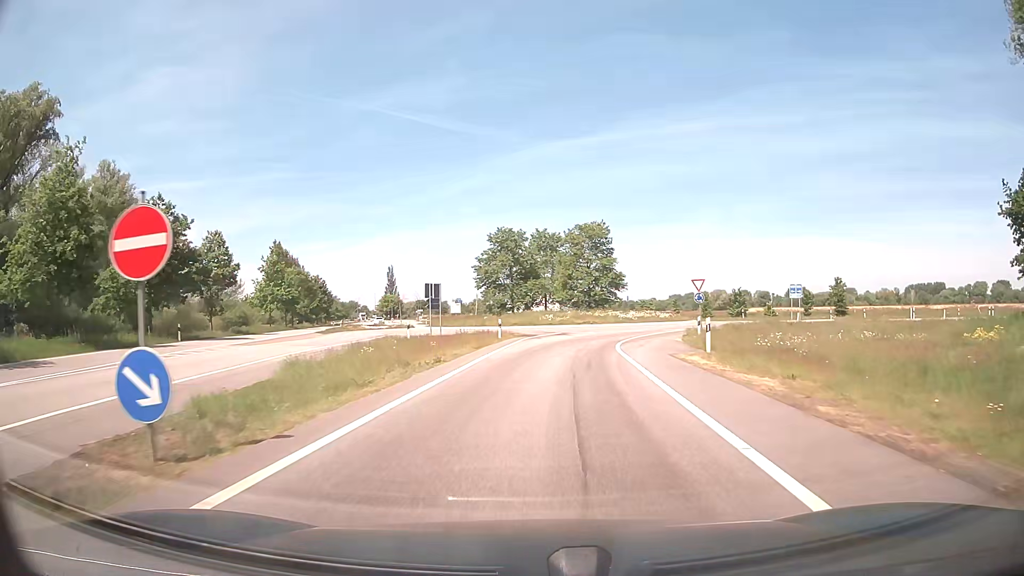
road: motorway_link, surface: asphalt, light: Day
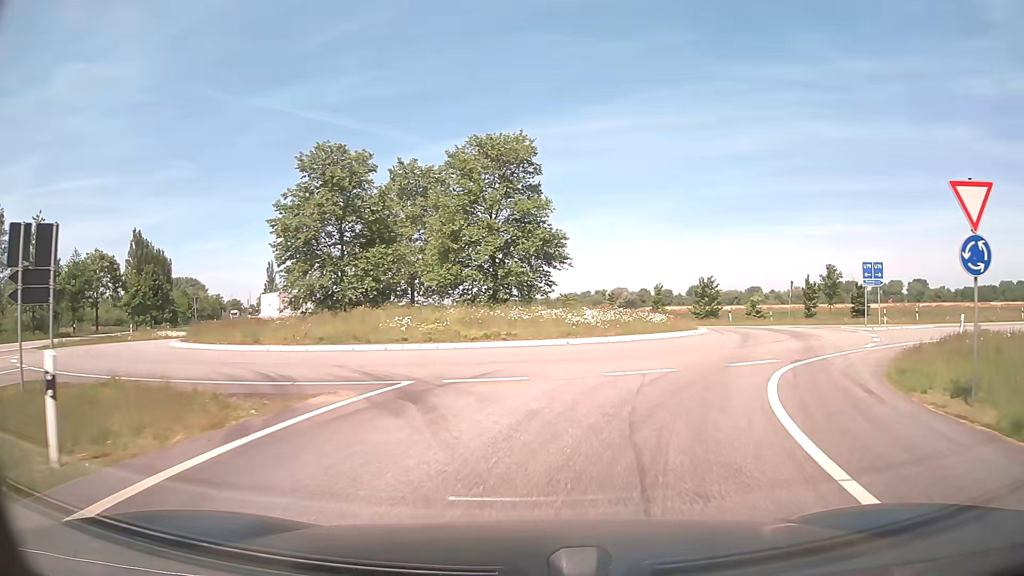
(+1.8, +30.4) m; +9°
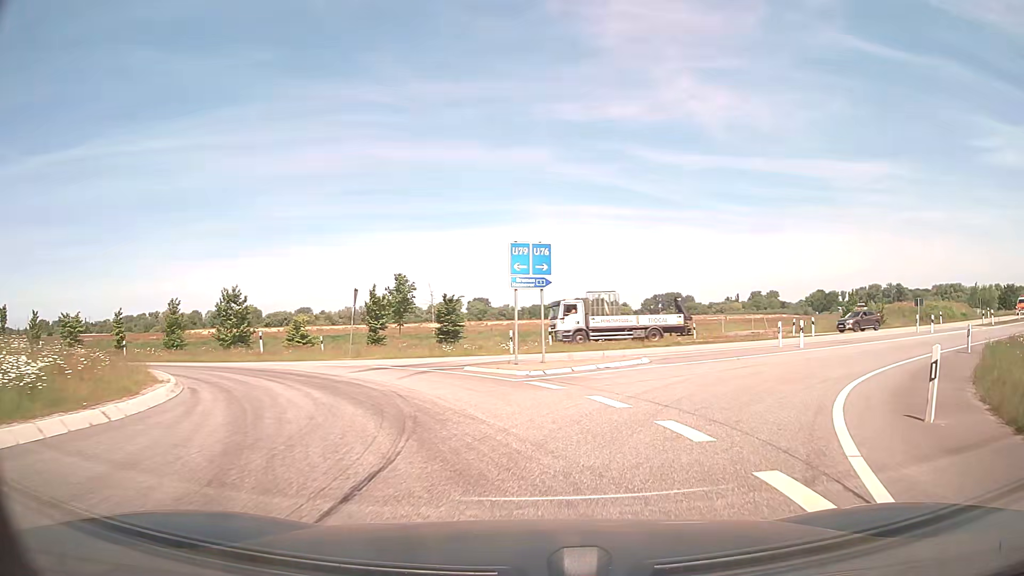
(+4.9, +17.2) m; +38°
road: secondary
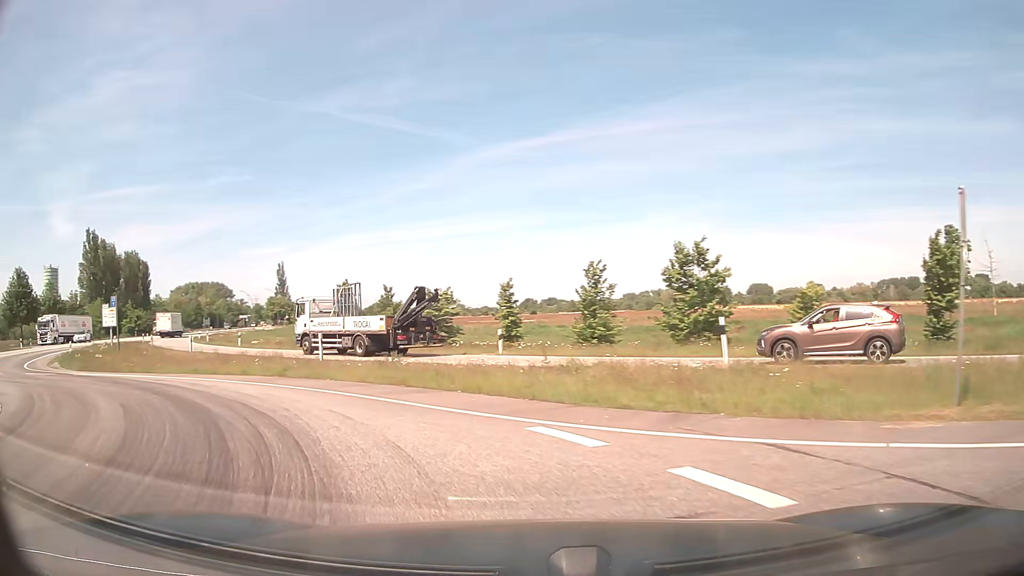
(-5.5, +19.8) m; -43°
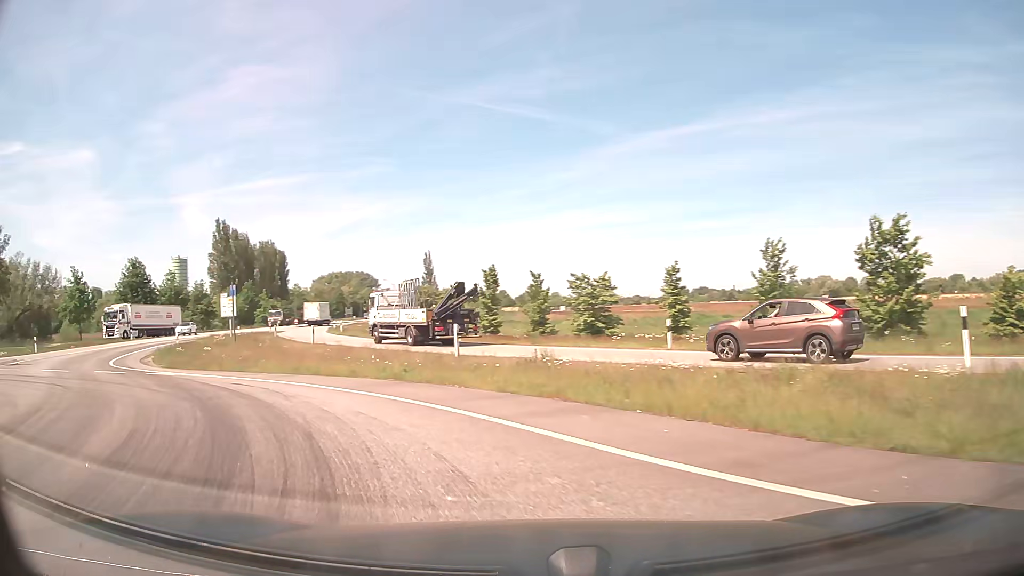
(-0.4, +4.2) m; -11°
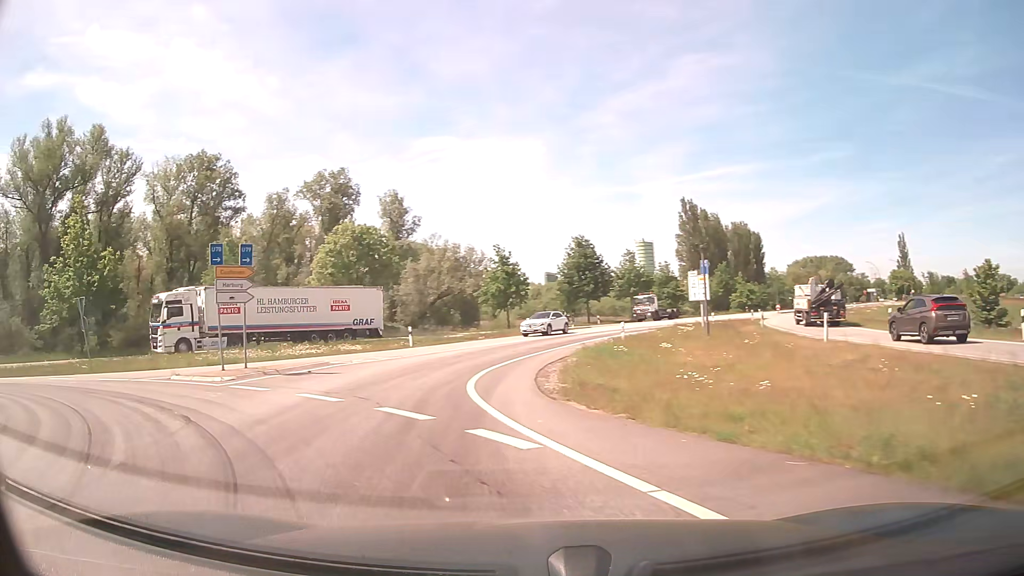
(-4.5, +11.9) m; -40°
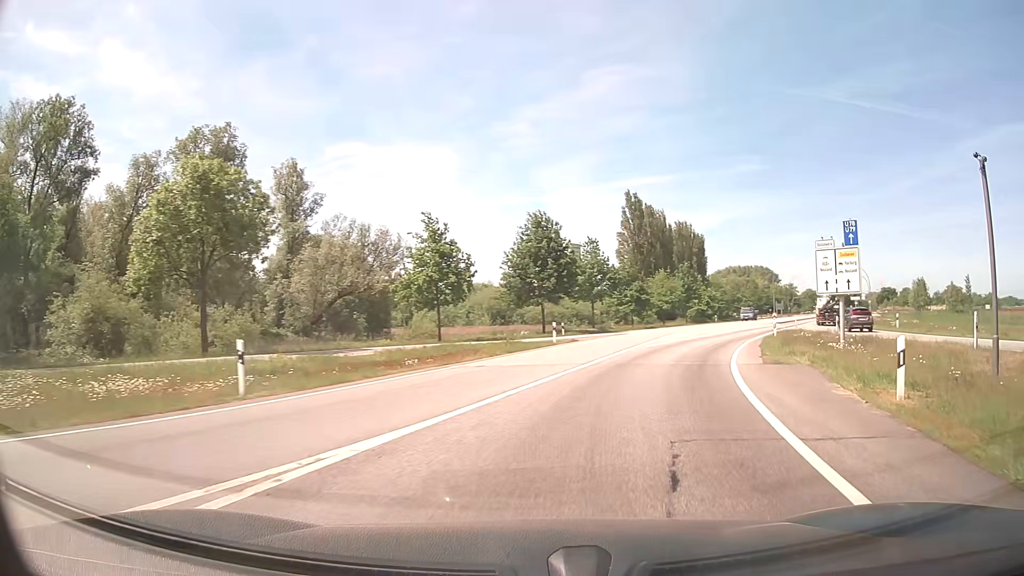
(-4.0, +23.2) m; +5°
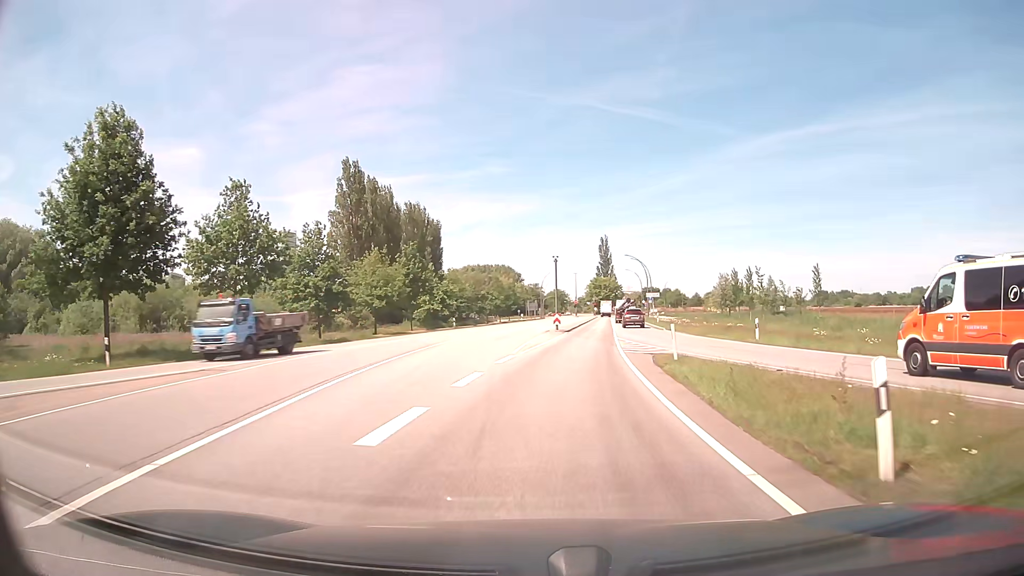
(+7.9, +31.6) m; +23°
(0, +10) (+1, +20) (+2, +30) (+3, +40) (+4, +50) (+5, +60) (+7, +70) (+8, +80) (+9, +90) (+10, +99) m
